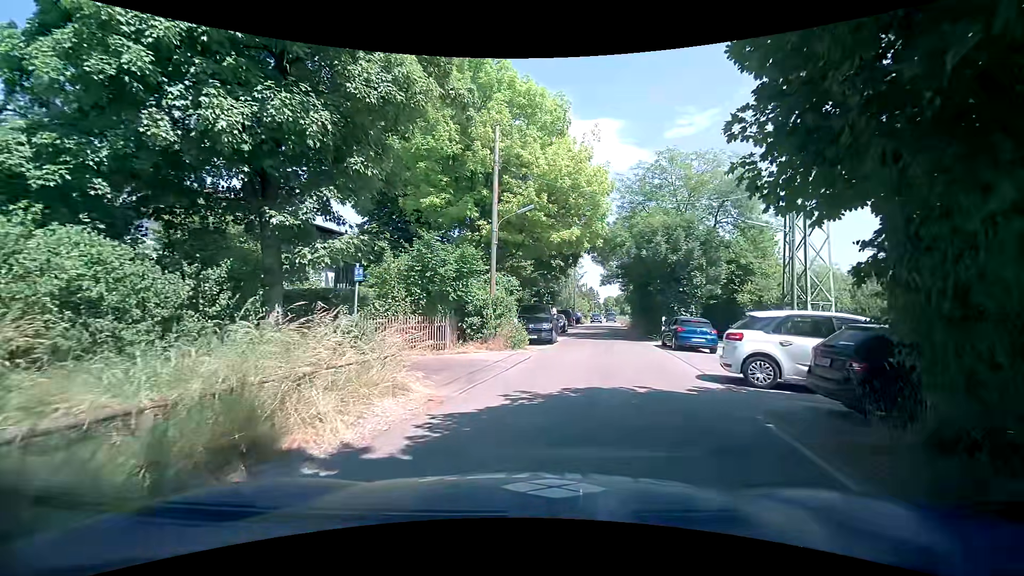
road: unclassified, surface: asphalt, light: Day
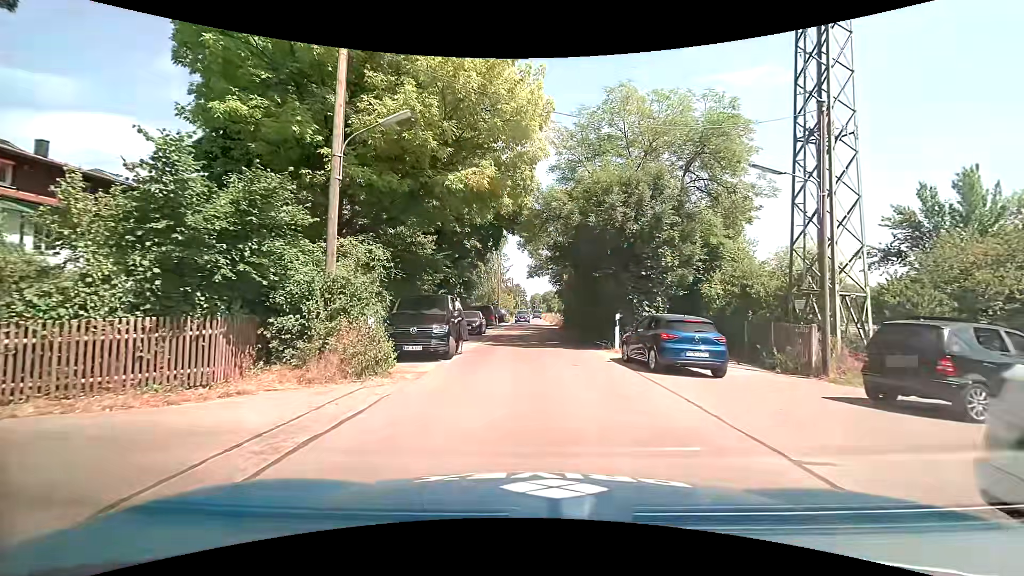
(+1.4, +9.2) m; +11°
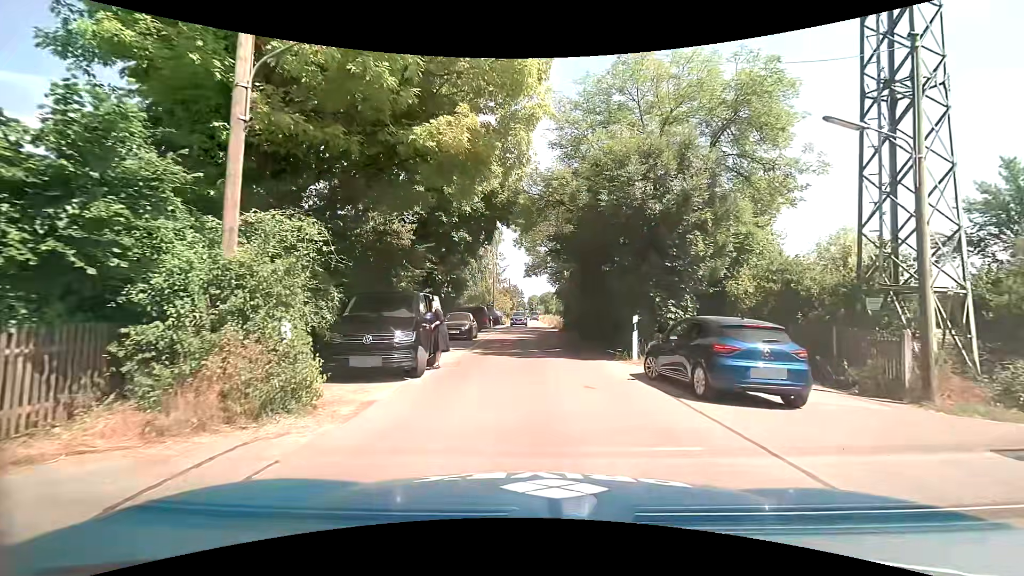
(0.0, +3.6) m; 0°
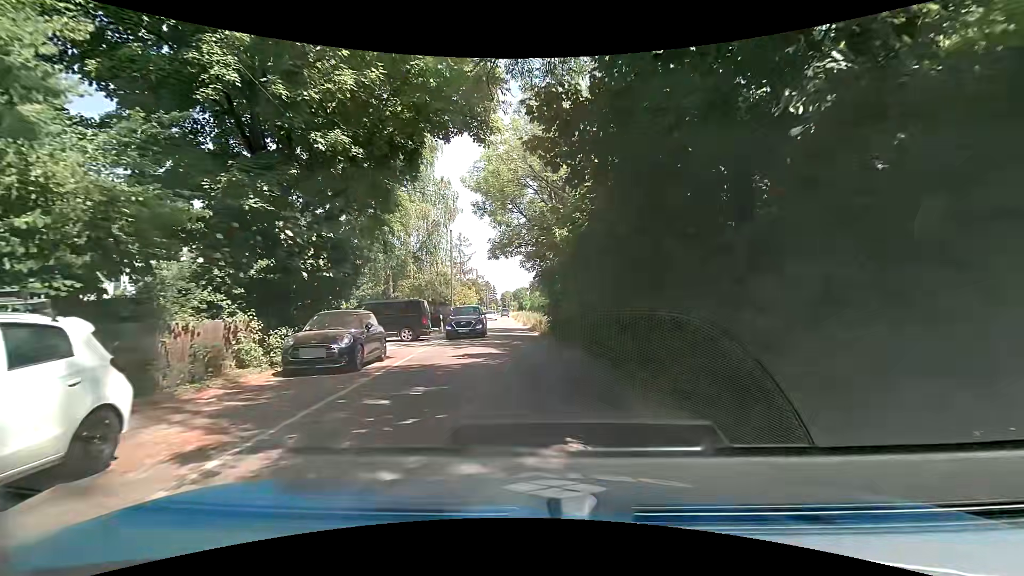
(+0.2, +13.9) m; +3°
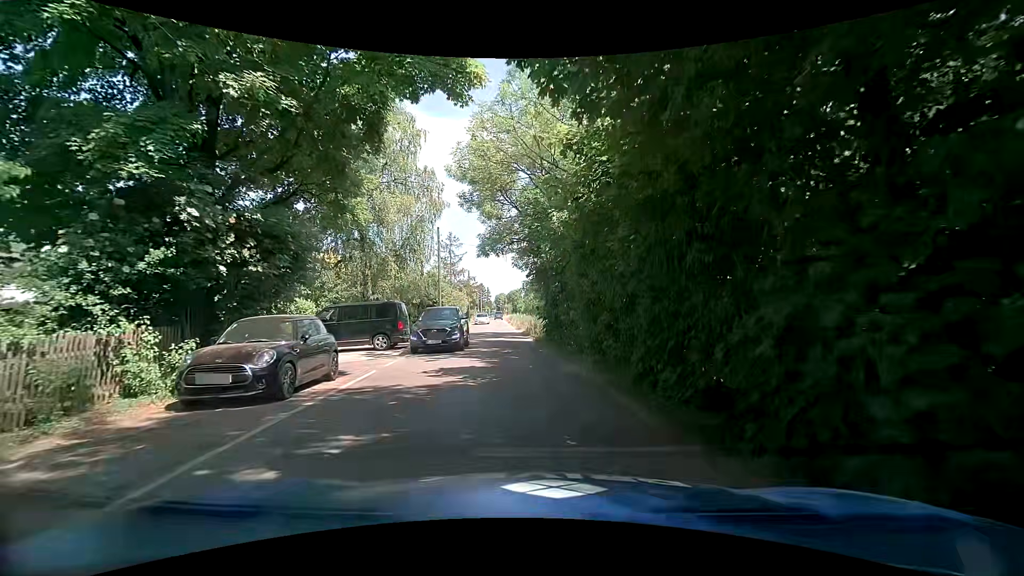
(0.0, +3.1) m; +1°
